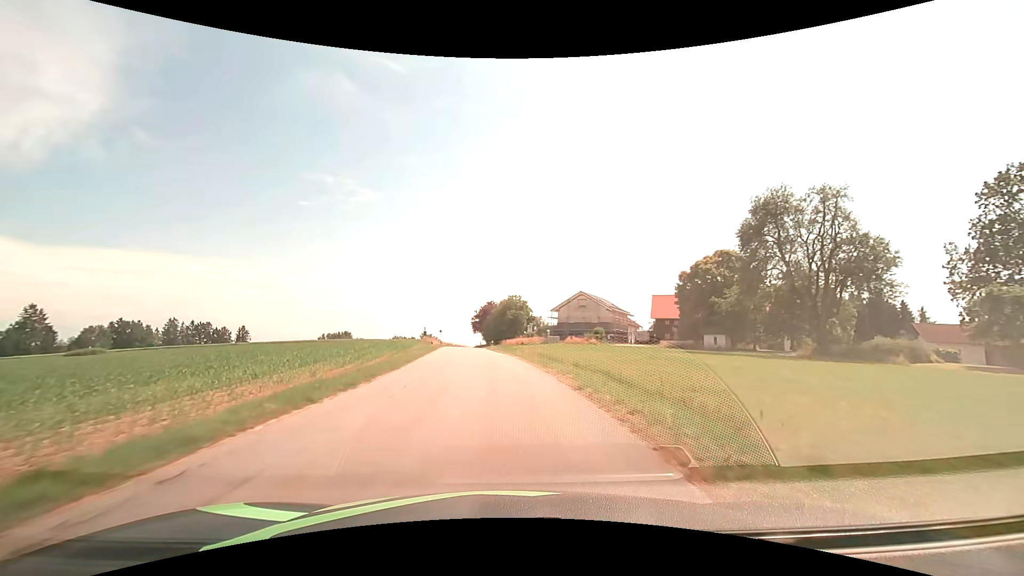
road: tertiary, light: Day
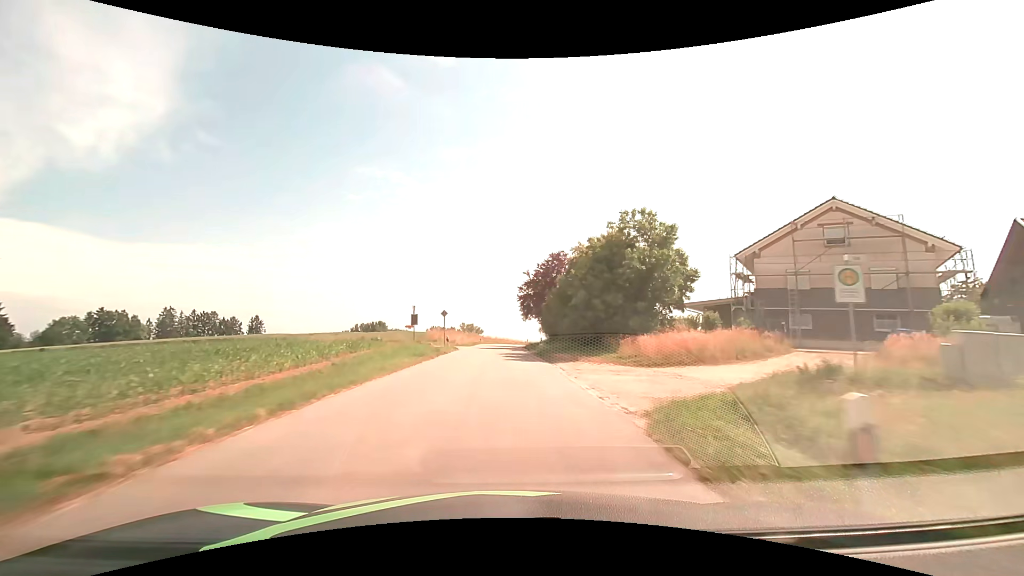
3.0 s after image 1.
(-3.9, +53.5) m; -5°
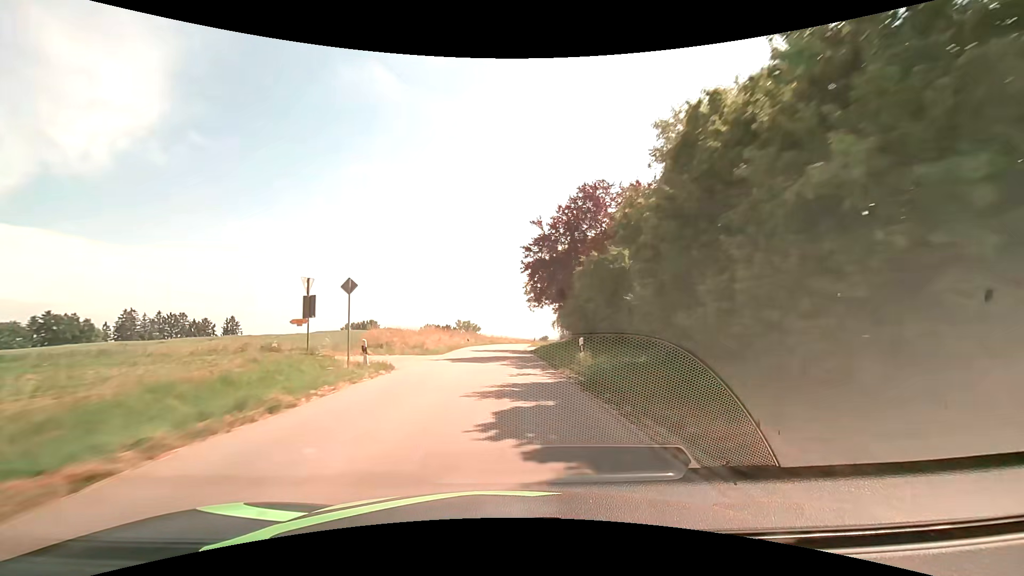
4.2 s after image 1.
(0.0, +21.7) m; 0°
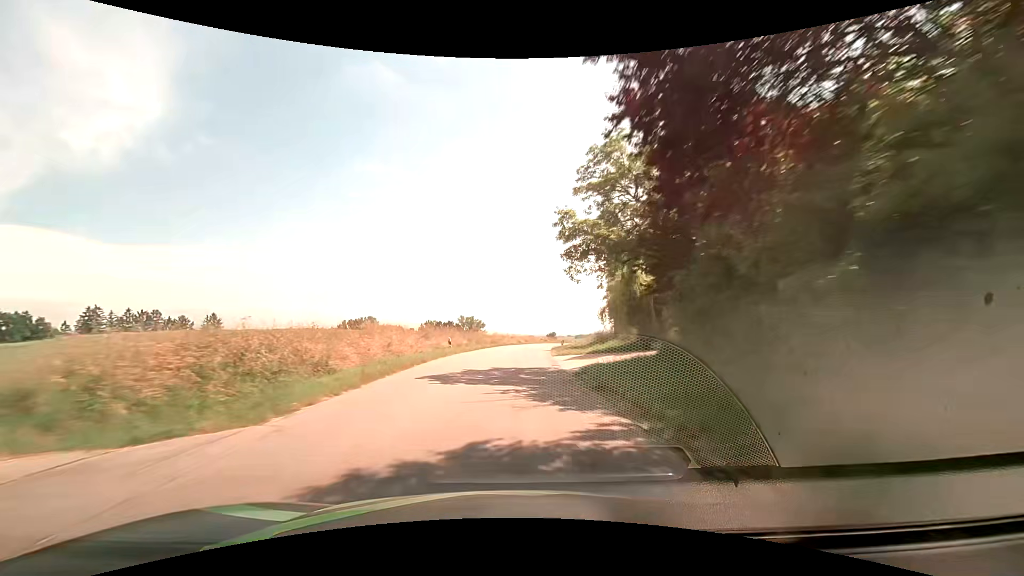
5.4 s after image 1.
(-0.2, +21.7) m; -1°
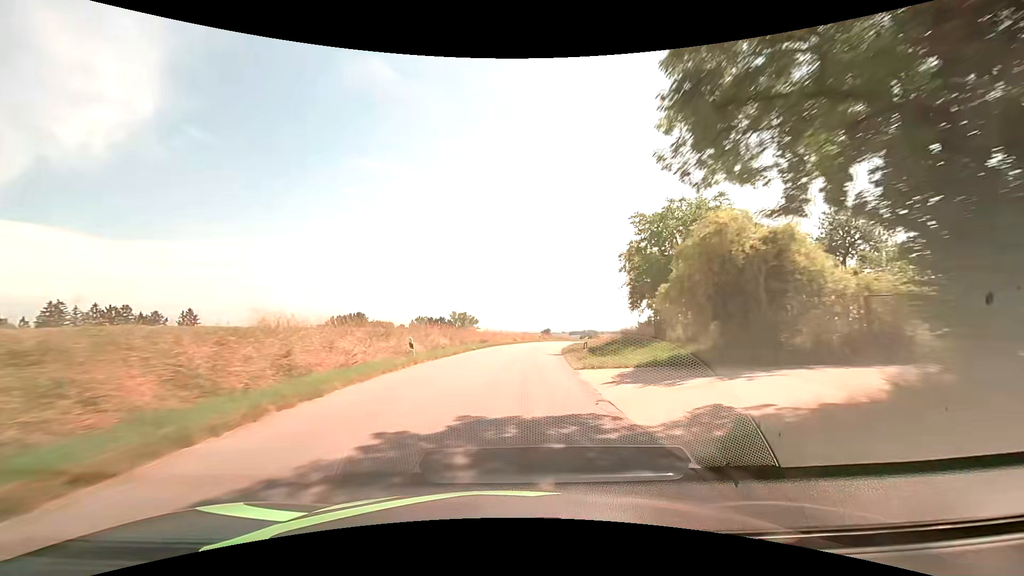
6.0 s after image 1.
(0.0, +10.9) m; +1°
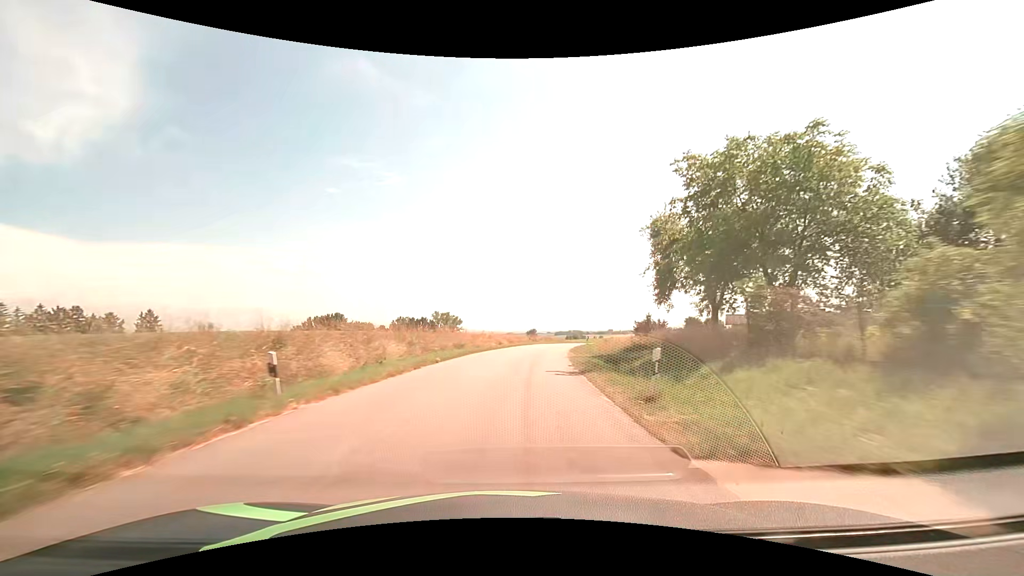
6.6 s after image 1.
(+0.1, +10.9) m; +2°
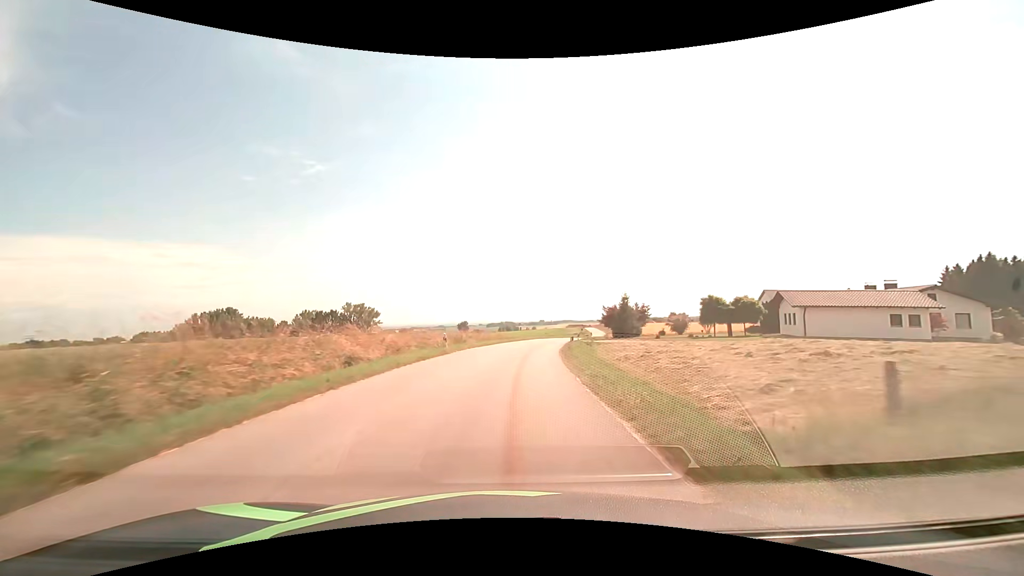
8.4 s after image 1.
(+2.1, +32.6) m; +8°
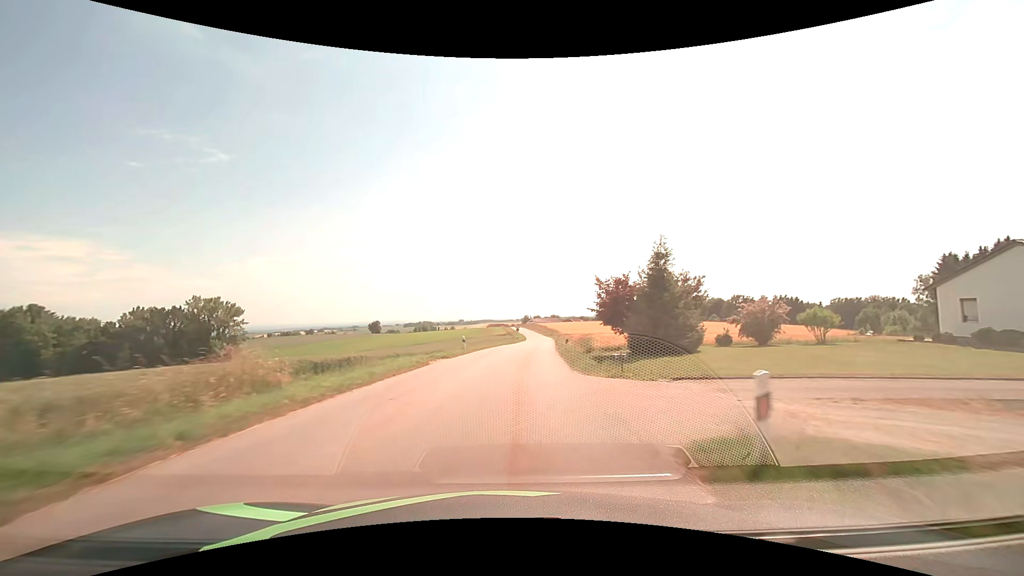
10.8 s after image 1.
(+3.1, +43.5) m; +9°
(0, +10) (+1, +20) (+1, +30) (+2, +40) (+3, +50) (+4, +60) (+5, +70) (+6, +80) (+7, +90) (+8, +100) m
